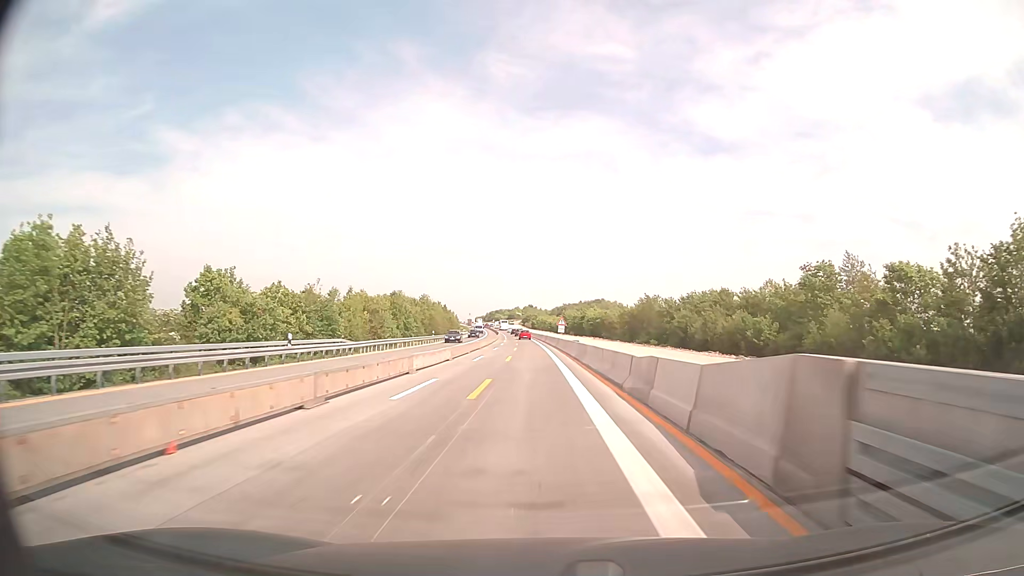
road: motorway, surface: concrete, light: Day
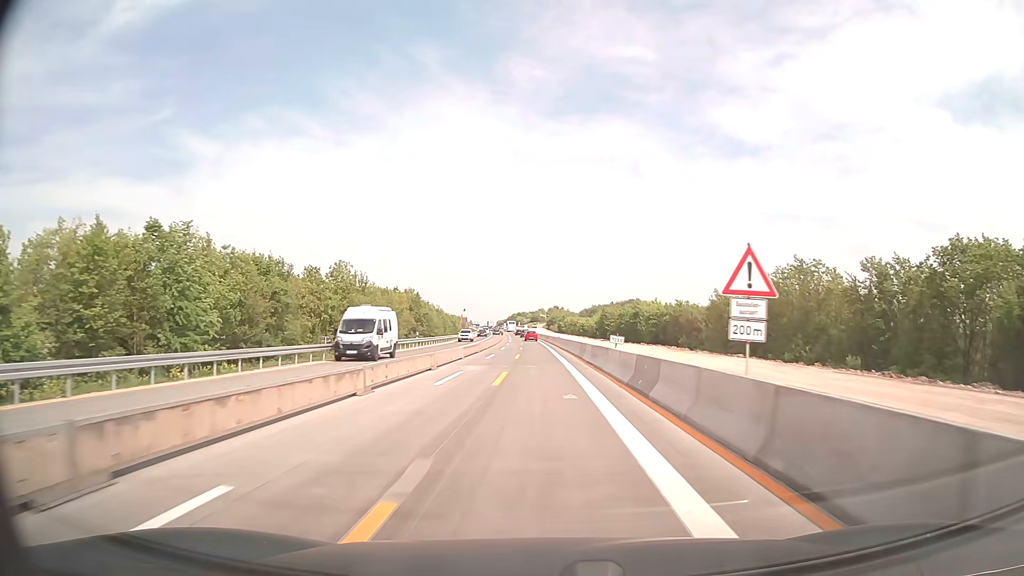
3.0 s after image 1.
(-1.2, +67.6) m; -2°
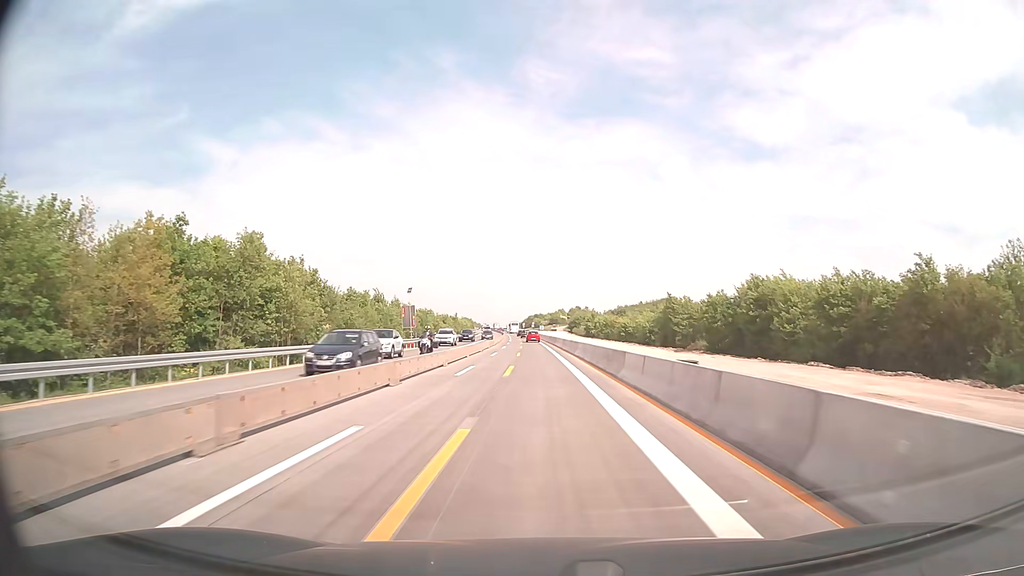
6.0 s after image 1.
(-1.0, +67.6) m; -2°
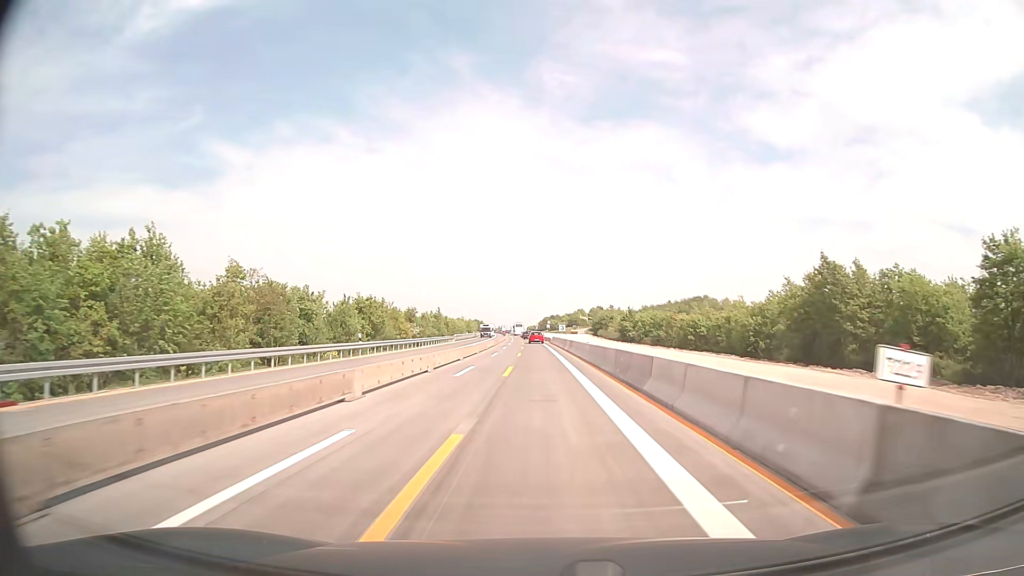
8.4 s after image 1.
(-0.7, +54.0) m; -1°
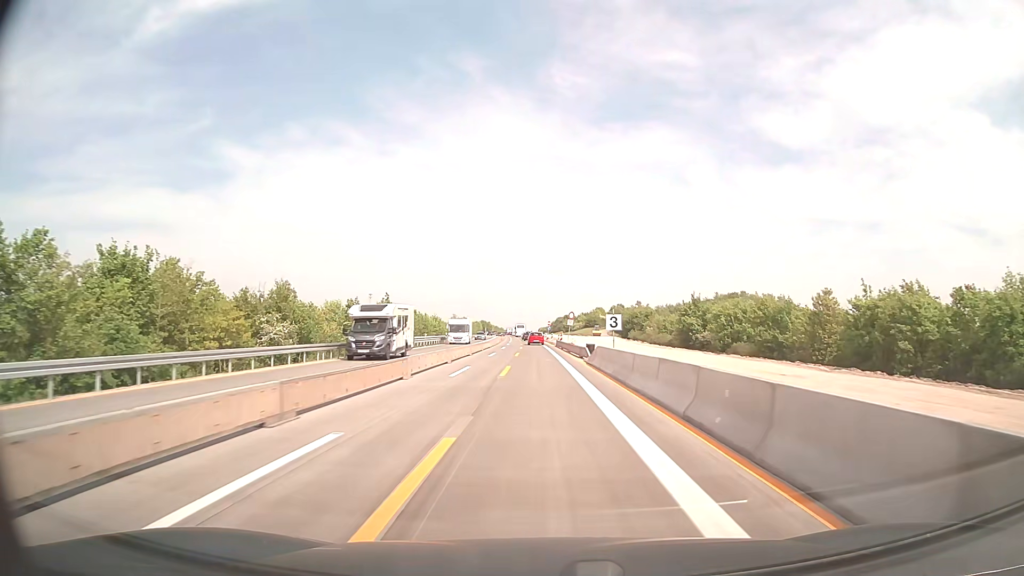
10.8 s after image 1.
(-0.6, +54.0) m; -1°
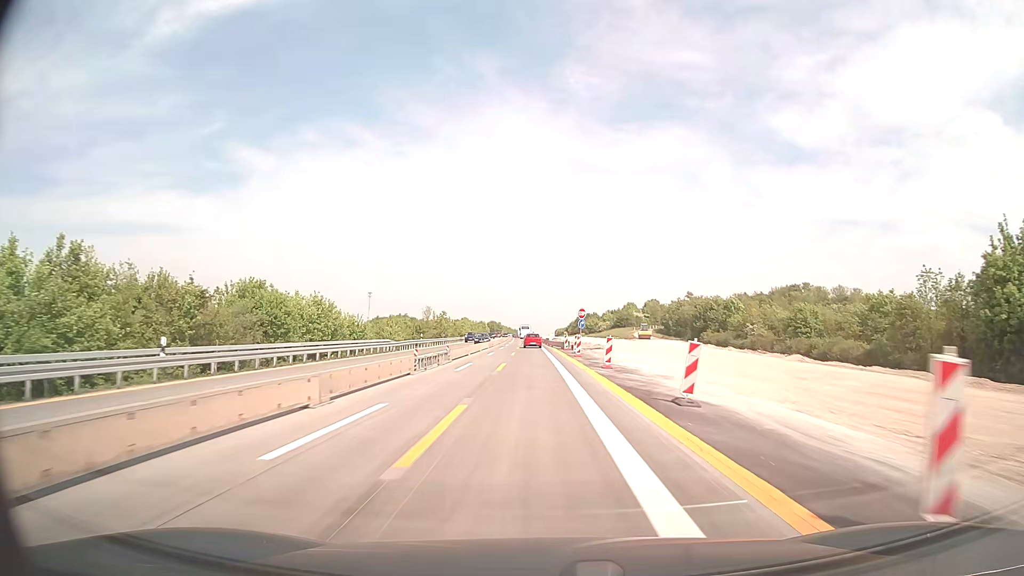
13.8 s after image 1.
(-0.6, +67.6) m; -1°
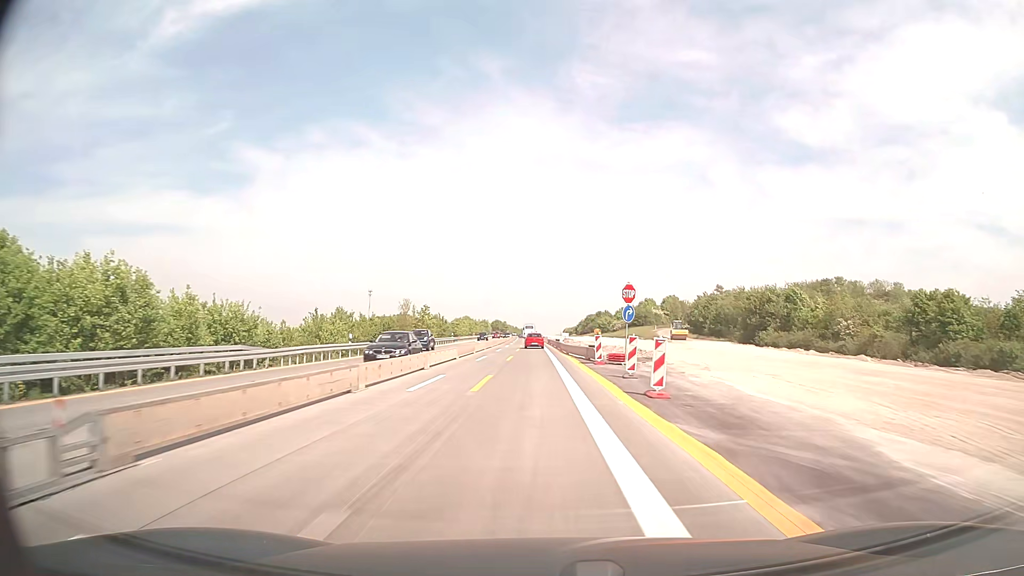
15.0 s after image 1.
(-0.1, +26.9) m; -1°
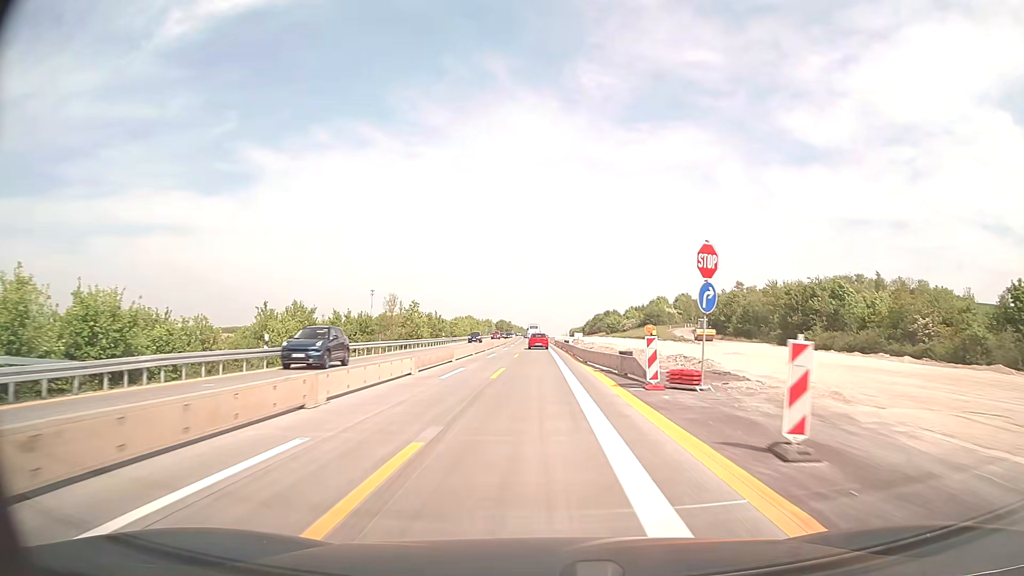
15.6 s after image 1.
(-0.1, +13.3) m; -1°
(0, +10) (0, +20) (0, +30) (0, +40) (0, +50) (0, +60) (0, +70) (-1, +80) (-1, +90) (-1, +100) m
